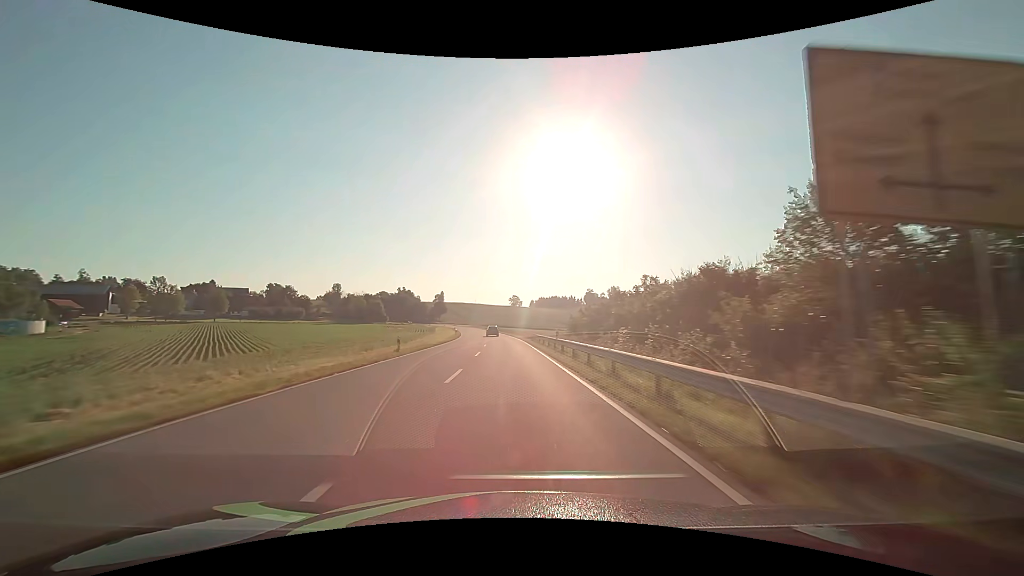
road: secondary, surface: asphalt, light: Day
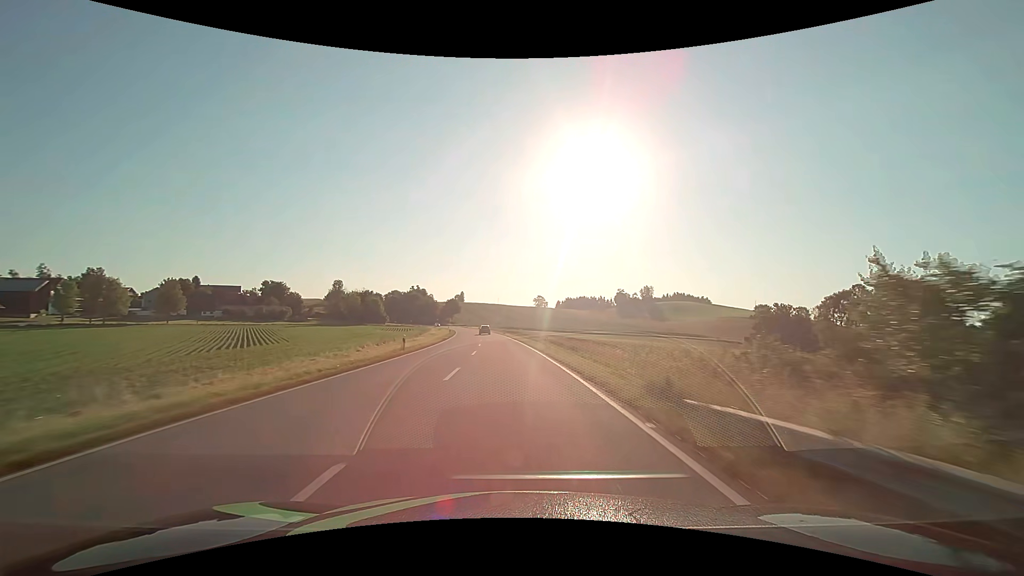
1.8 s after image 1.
(-1.3, +47.3) m; -3°
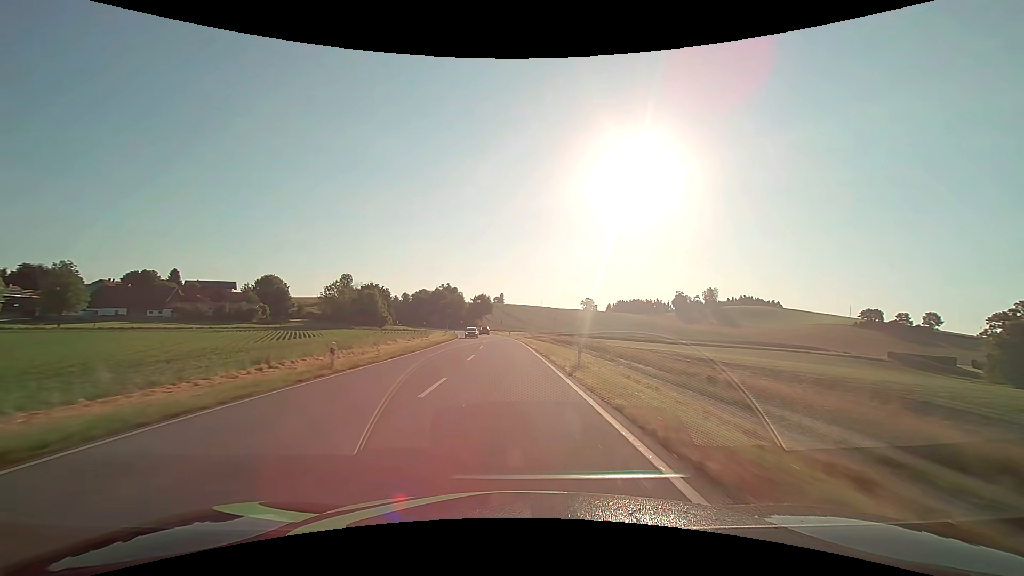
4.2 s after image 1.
(-2.7, +63.0) m; -5°
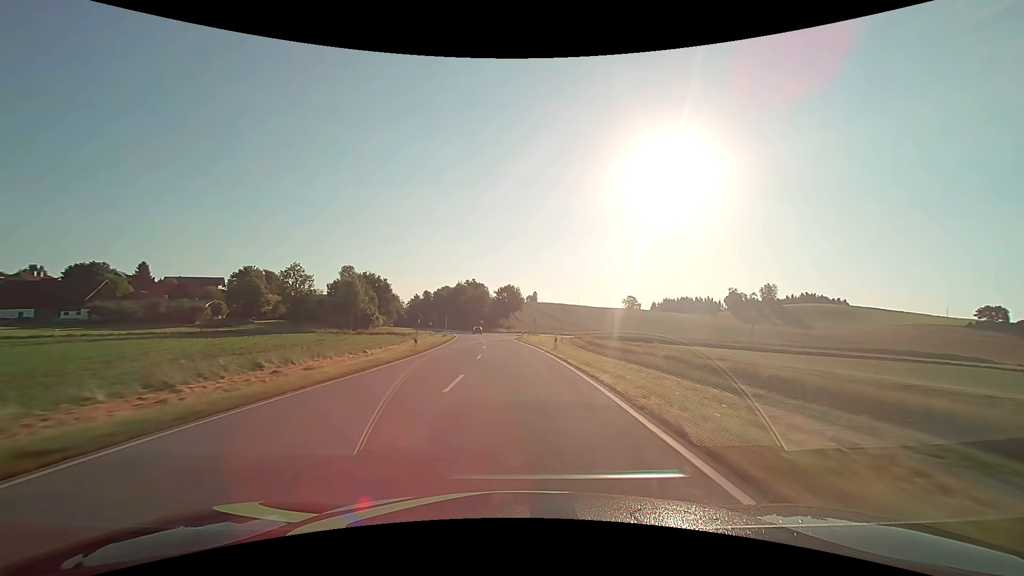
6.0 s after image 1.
(-1.4, +47.3) m; -4°
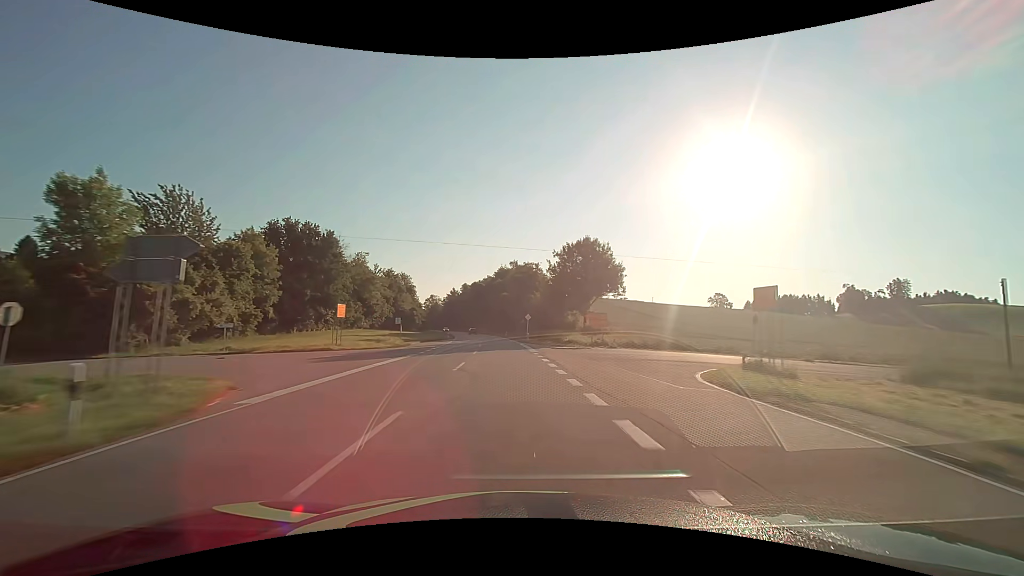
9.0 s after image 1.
(-4.3, +78.8) m; -6°
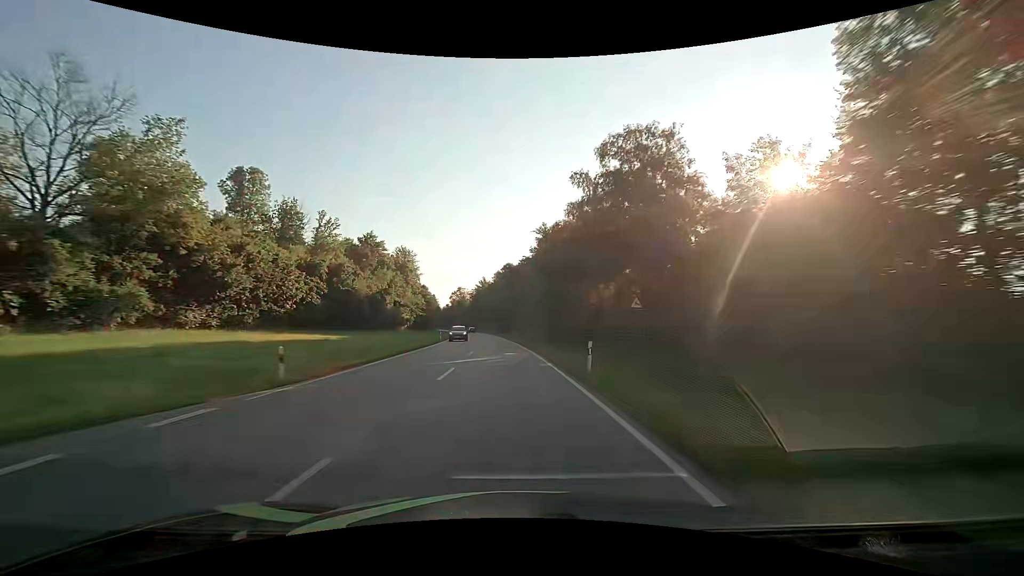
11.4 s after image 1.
(-2.6, +63.1) m; -5°
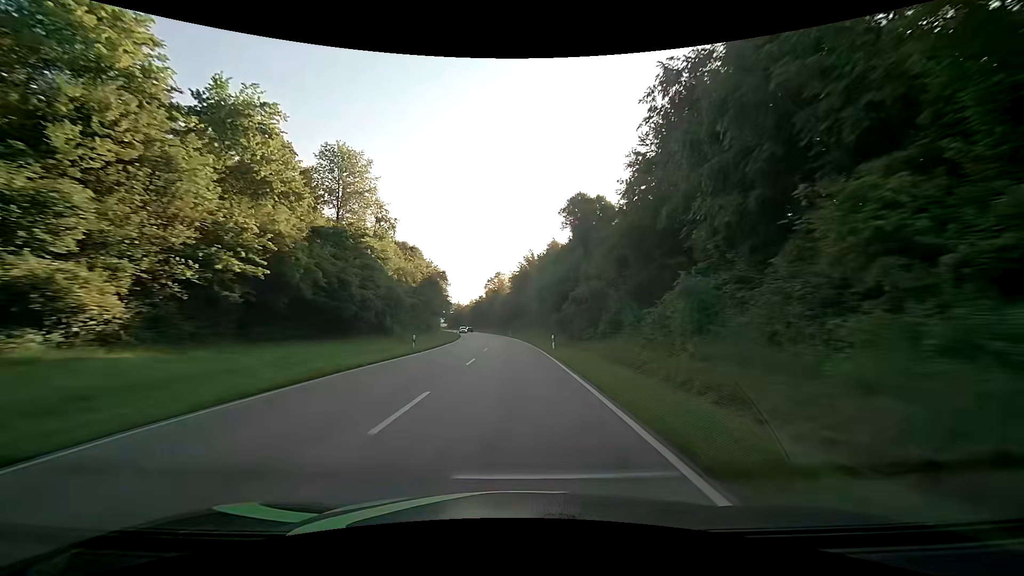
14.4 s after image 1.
(-4.8, +78.8) m; -6°
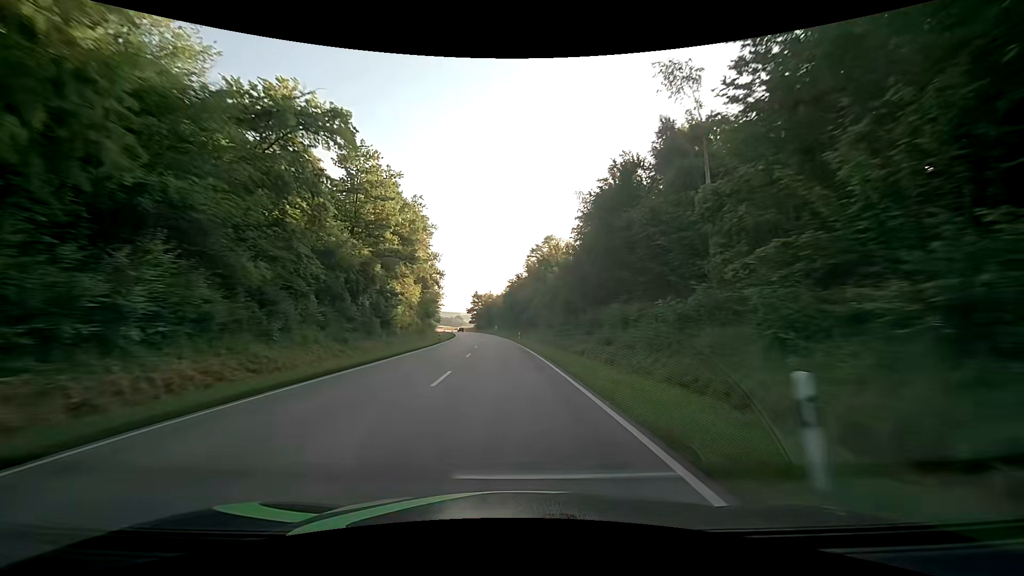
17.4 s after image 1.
(-3.2, +78.9) m; -5°
(0, +10) (0, +20) (-1, +30) (-2, +40) (-2, +50) (-3, +60) (-4, +70) (-5, +80) (-6, +90) (-8, +100) m
